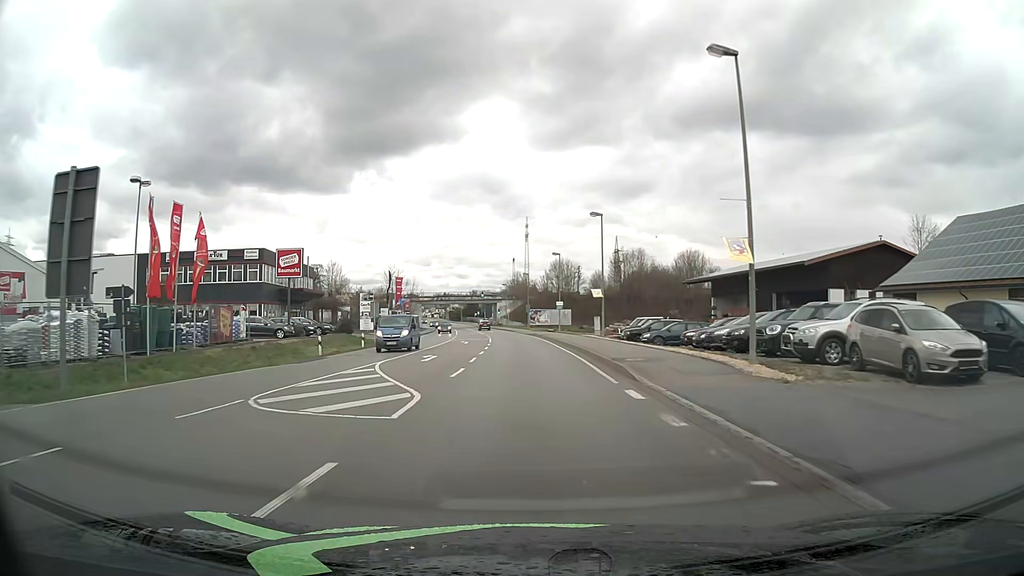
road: primary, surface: asphalt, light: Day
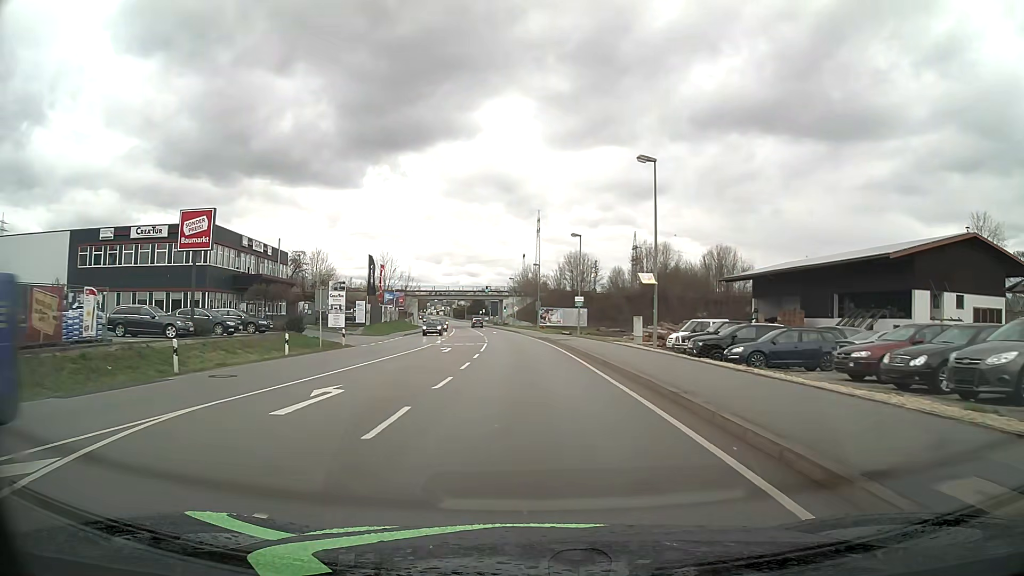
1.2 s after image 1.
(-0.1, +15.3) m; -1°
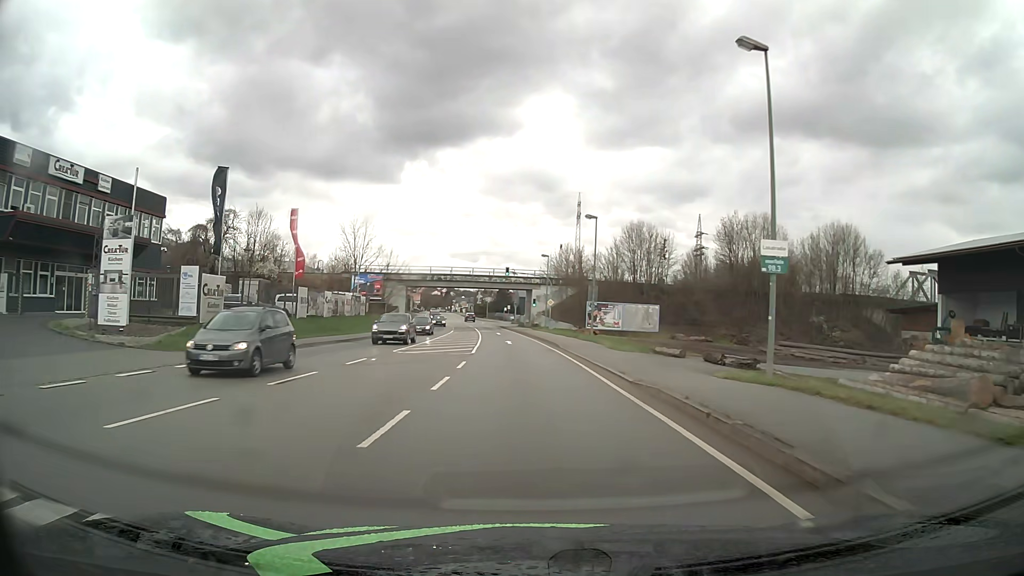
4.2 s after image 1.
(-0.8, +38.3) m; -3°
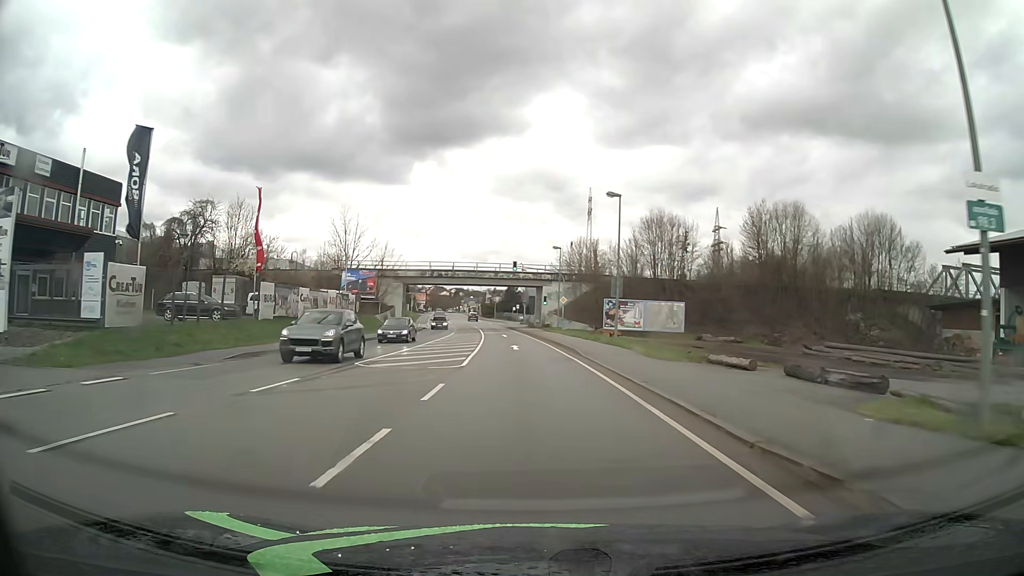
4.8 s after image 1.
(-0.1, +7.7) m; -1°
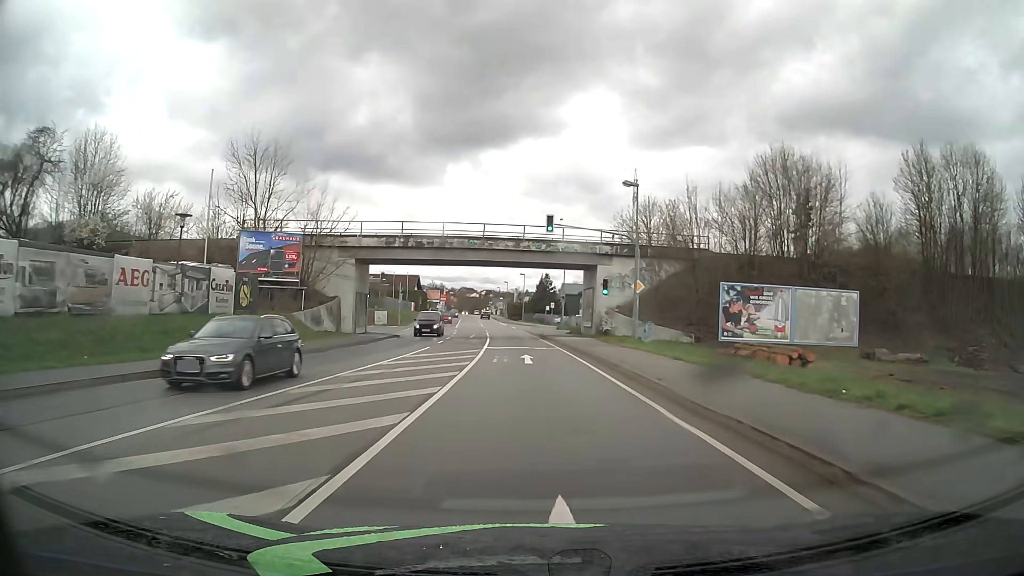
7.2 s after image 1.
(-0.8, +30.6) m; -3°
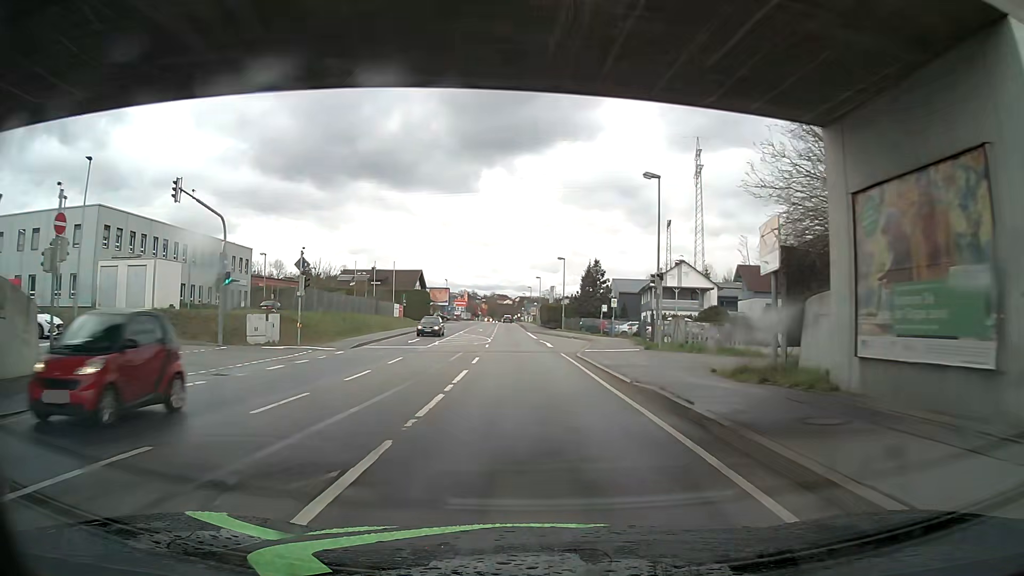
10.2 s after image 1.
(-0.9, +38.0) m; -3°
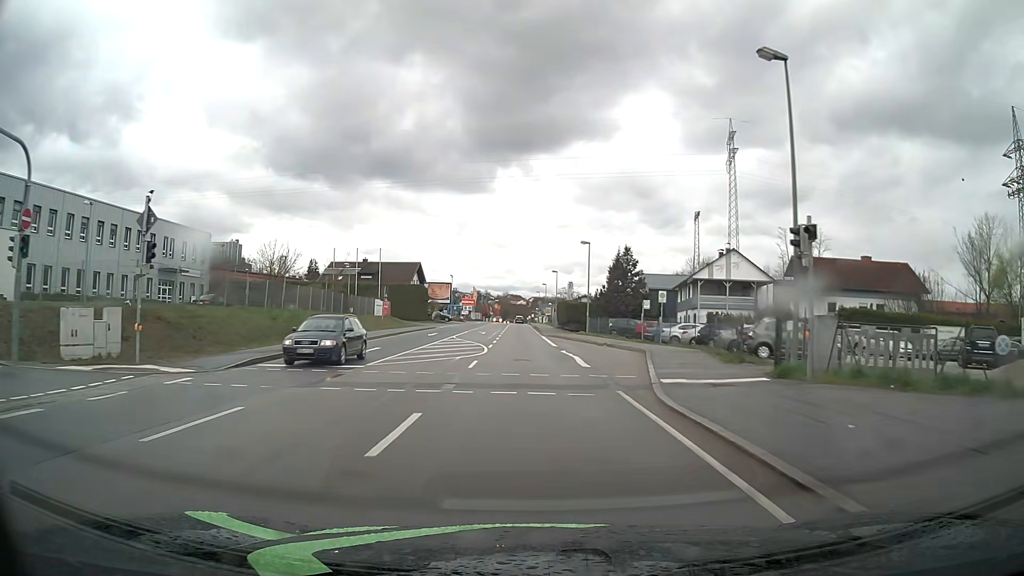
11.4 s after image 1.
(-0.2, +15.2) m; -1°
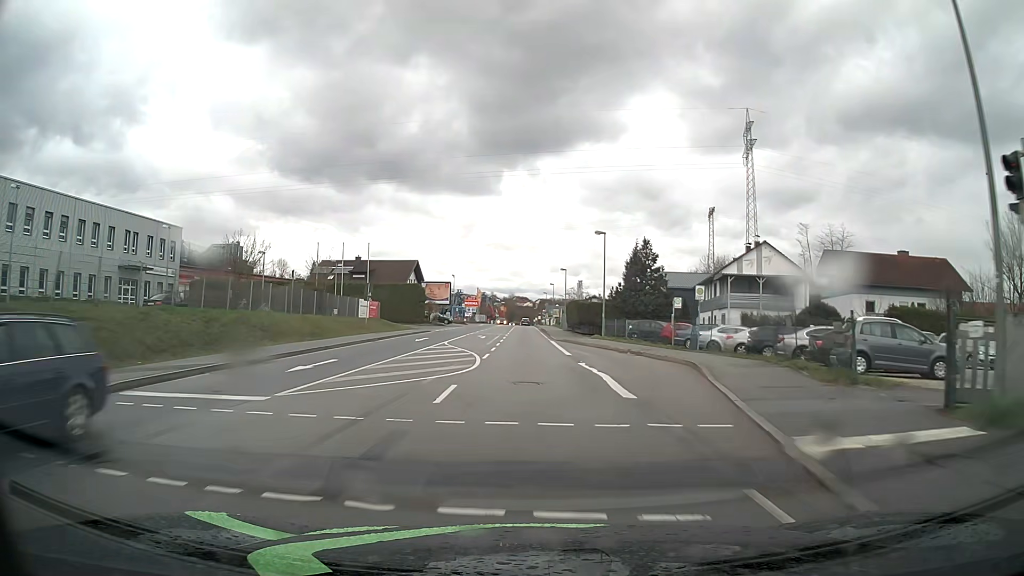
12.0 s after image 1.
(0.0, +7.6) m; 0°
(0, +10) (0, +20) (0, +30) (-1, +40) (-1, +50) (-1, +60) (-1, +70) (-1, +80) (-1, +90) (-1, +100) m
